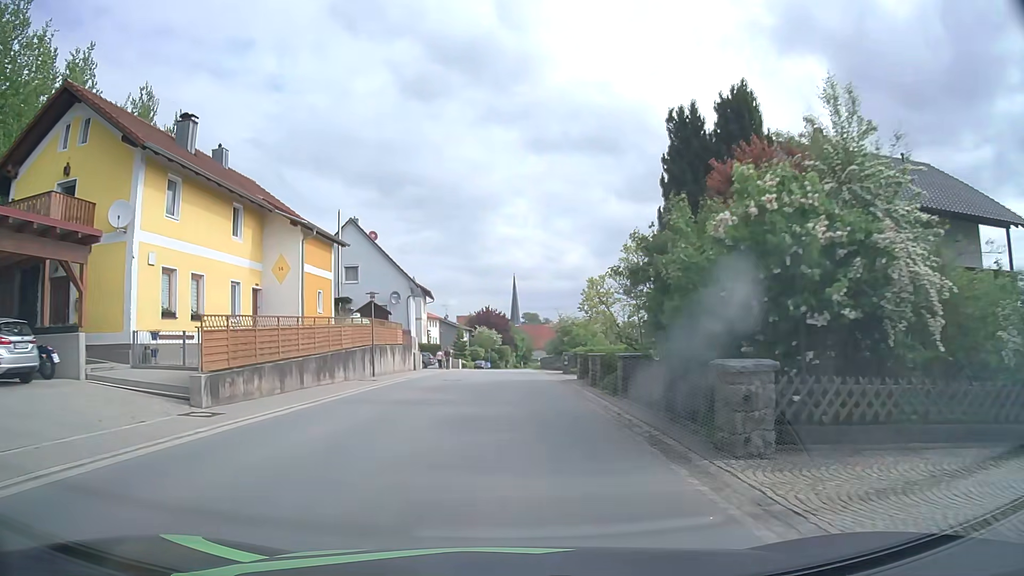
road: tertiary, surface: asphalt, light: Day
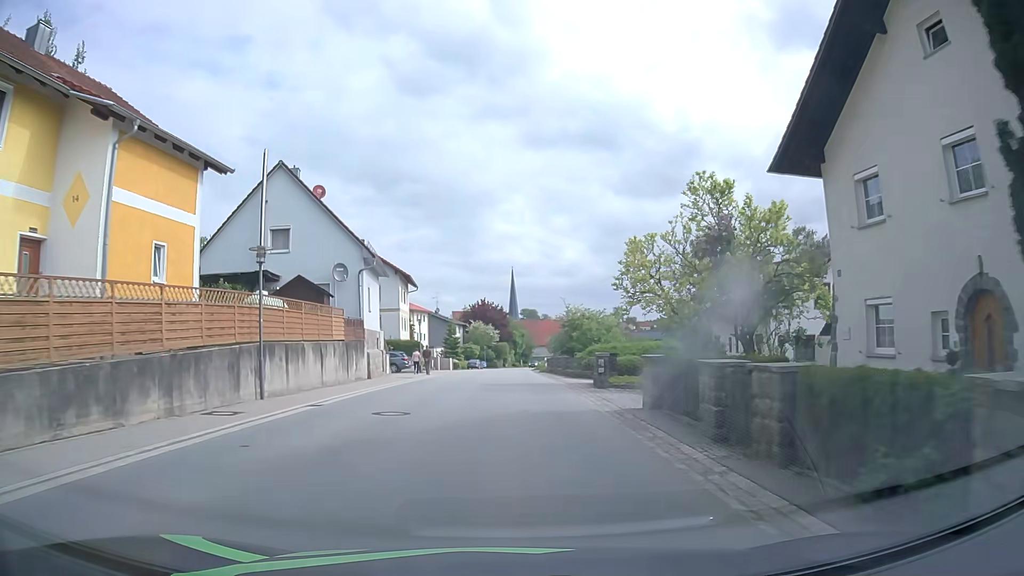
(+0.1, +14.2) m; +1°
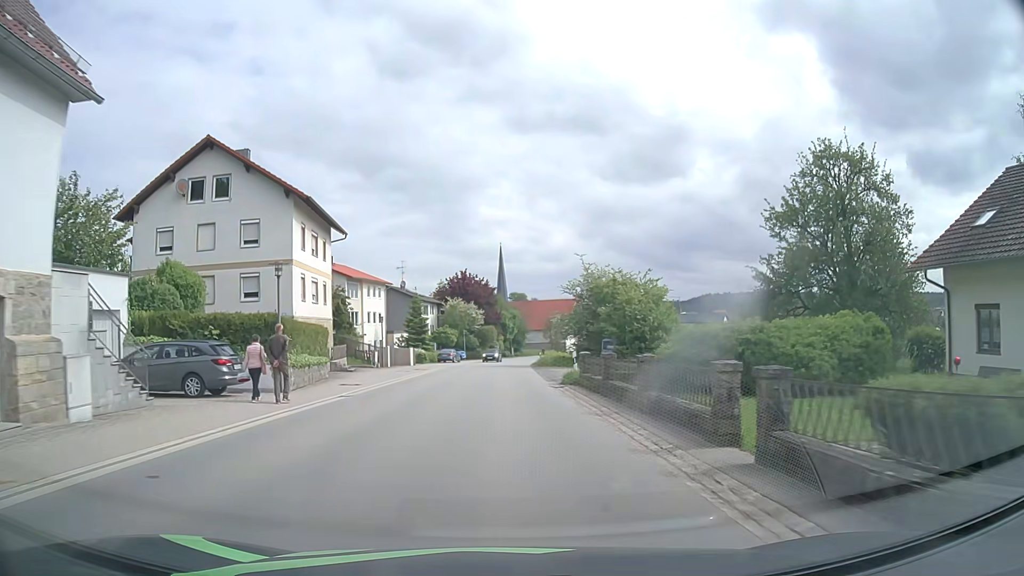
(-0.1, +28.7) m; +1°
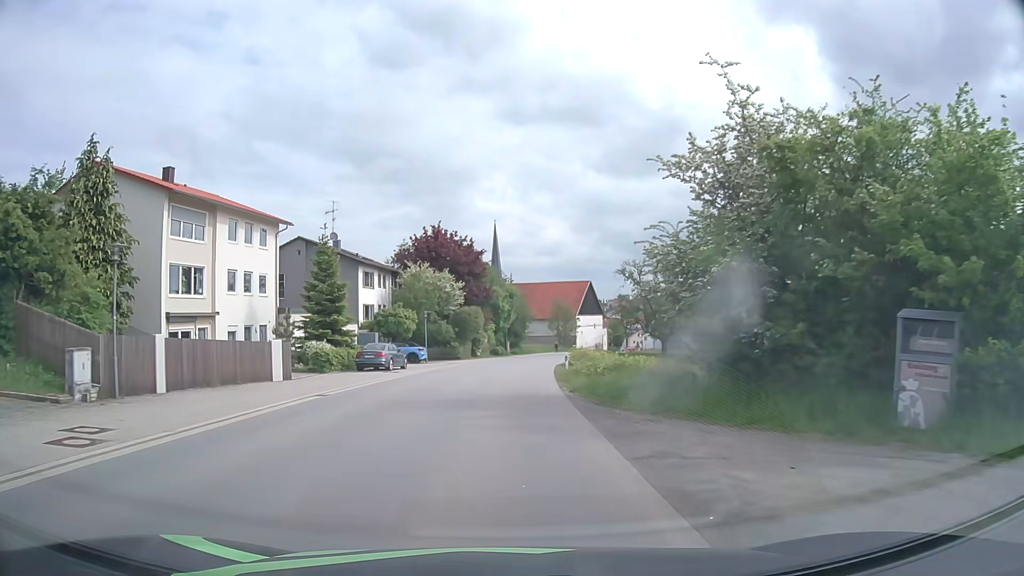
(+0.2, +35.8) m; +1°
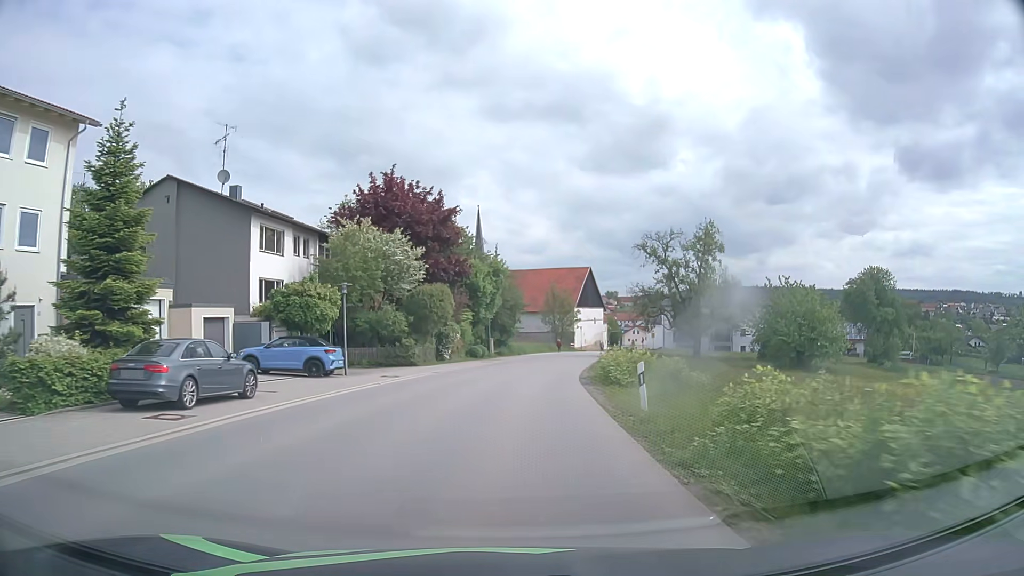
(0.0, +21.6) m; +1°
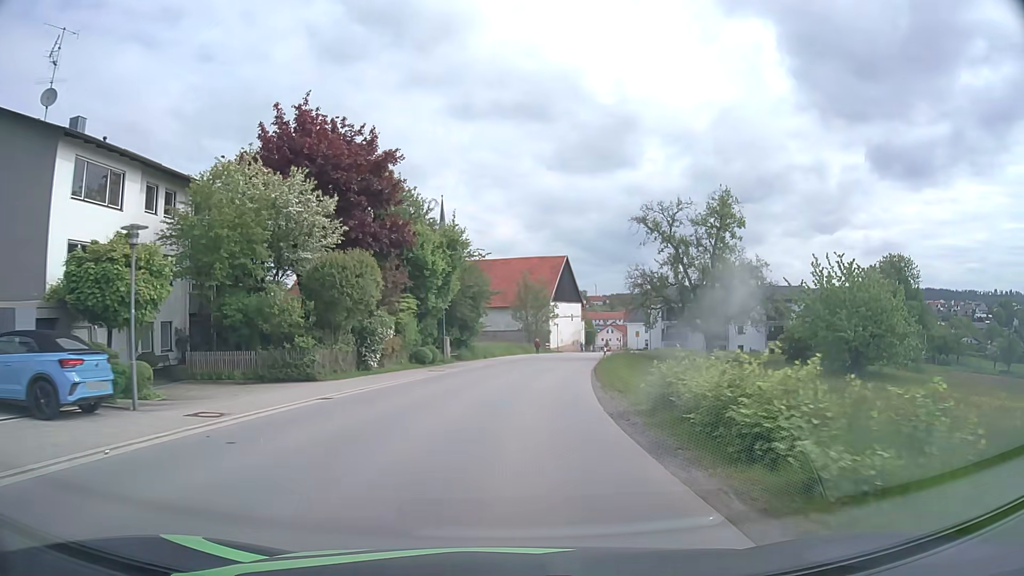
(+0.4, +14.8) m; +3°
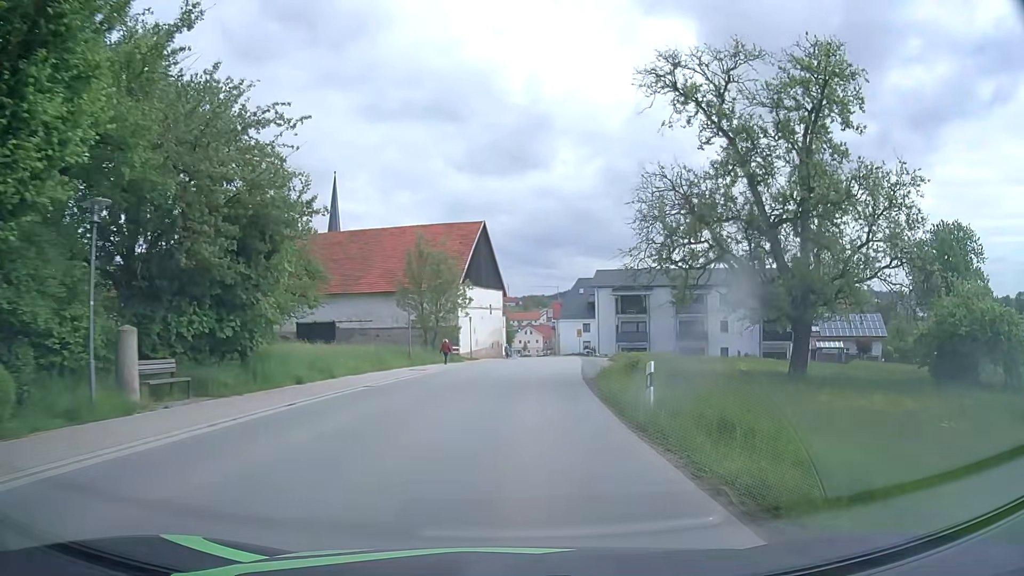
(+1.9, +29.8) m; +8°
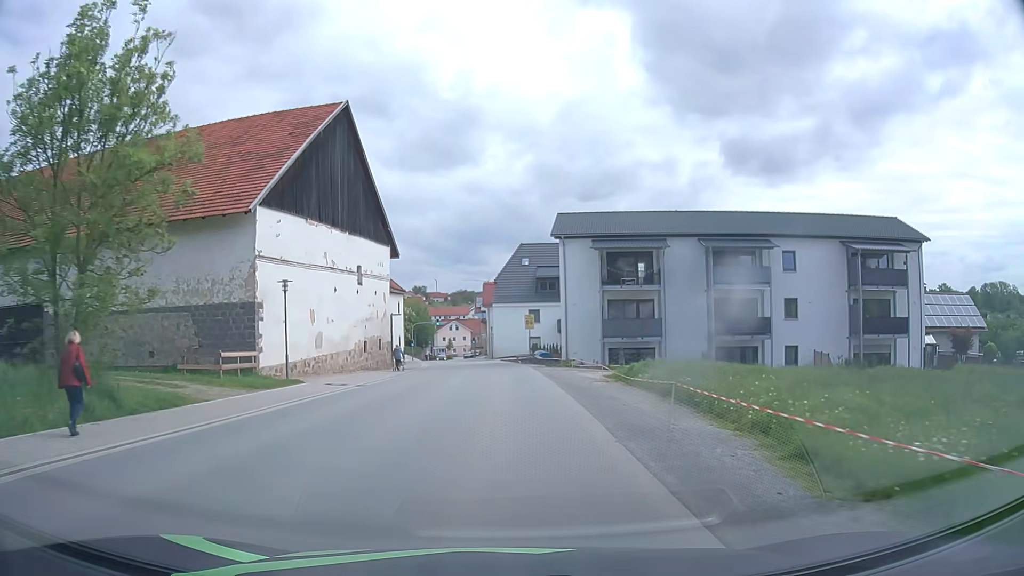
(+2.3, +35.5) m; +6°
(0, +10) (0, +20) (0, +30) (0, +40) (-1, +50) (-2, +60) (-4, +70) (-5, +80) (-7, +90) (-8, +100) m
